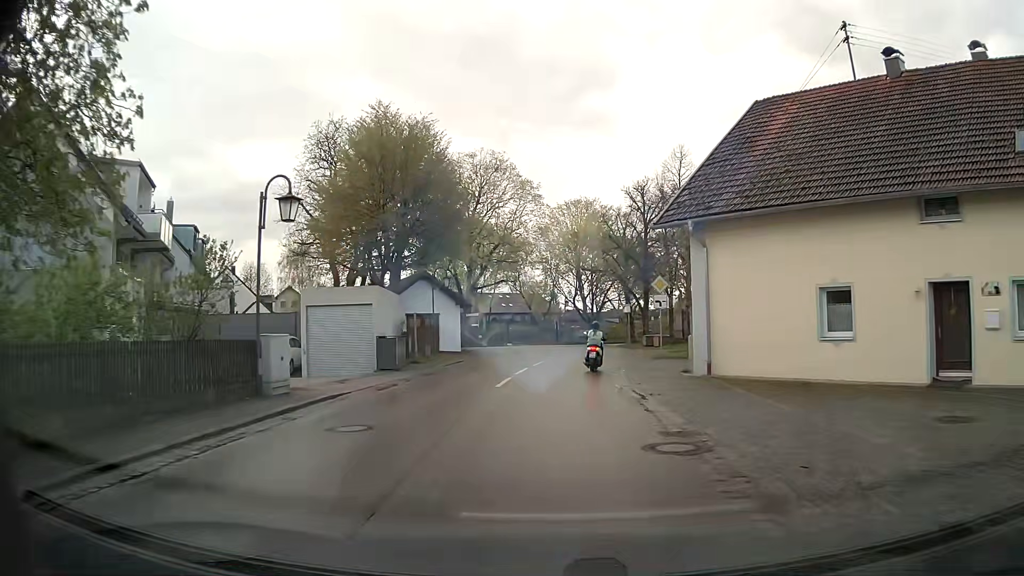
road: residential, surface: asphalt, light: Day
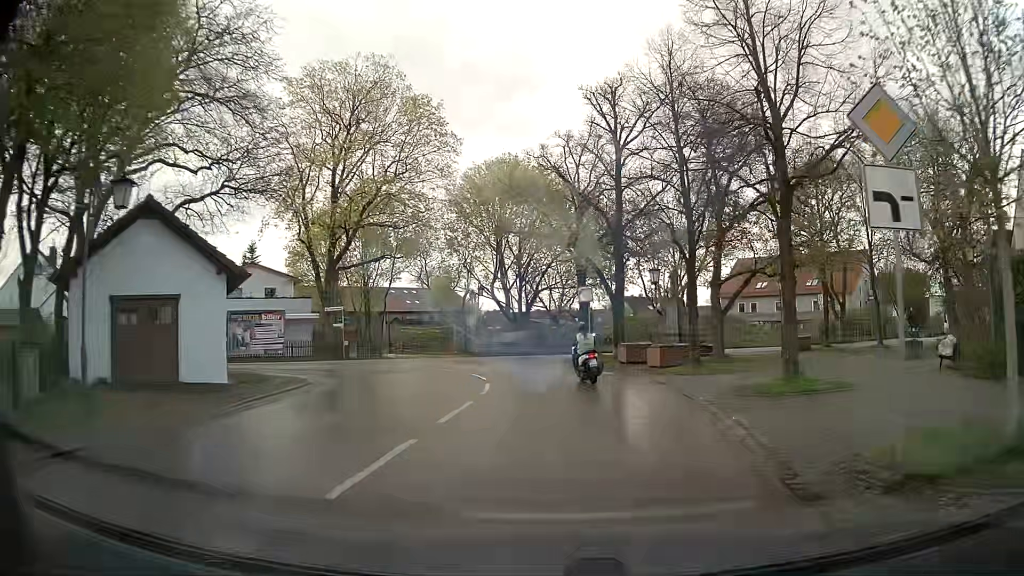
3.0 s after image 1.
(+1.0, +24.1) m; +7°
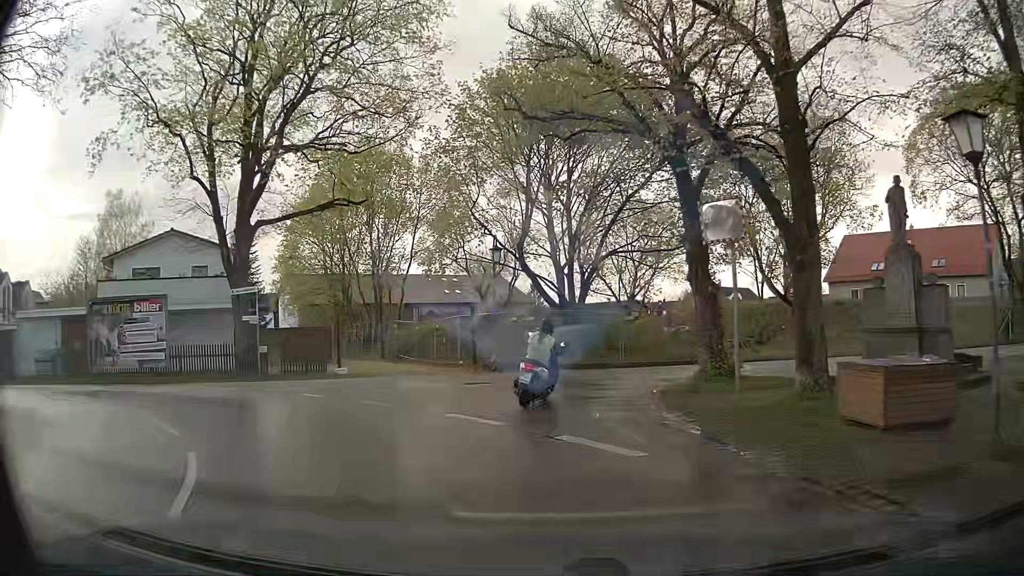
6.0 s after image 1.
(0.0, +18.8) m; -6°
